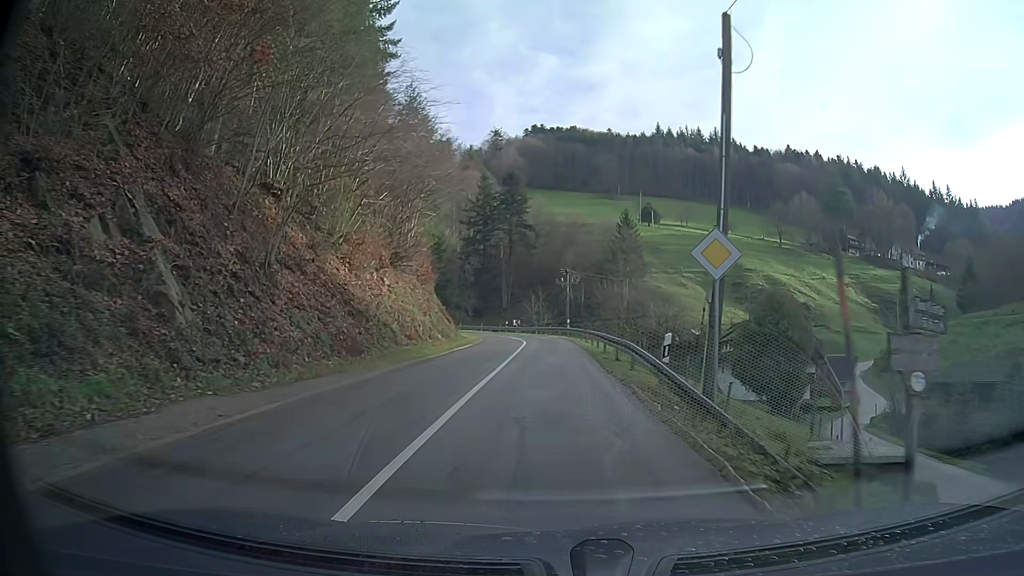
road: tertiary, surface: asphalt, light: Day
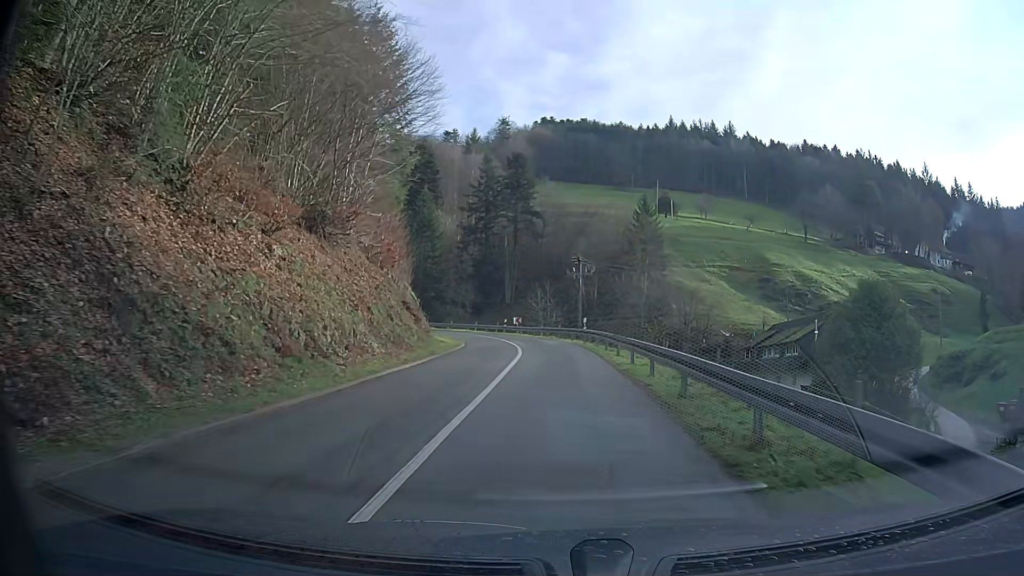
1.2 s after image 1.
(-0.1, +13.9) m; 0°
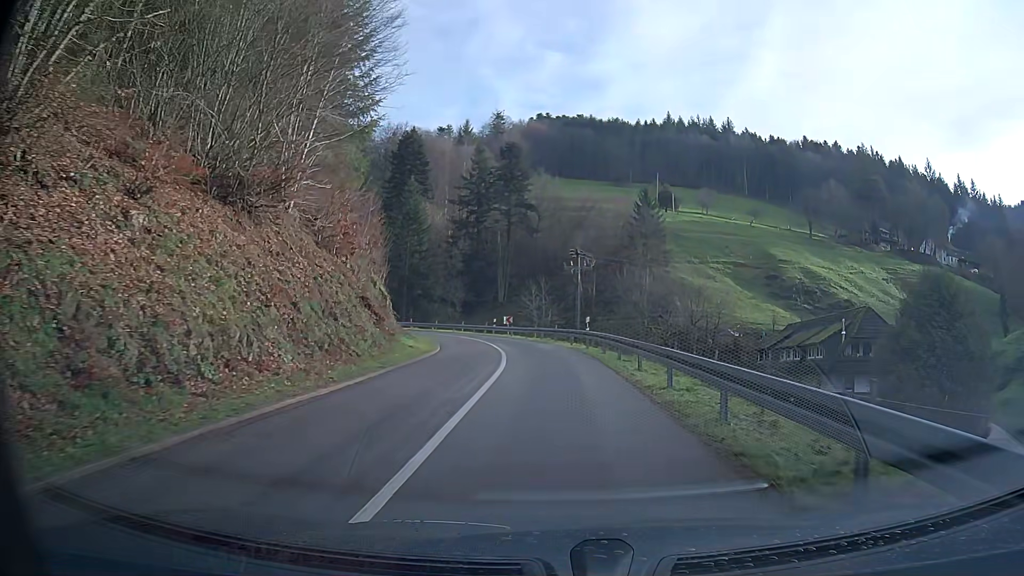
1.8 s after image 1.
(0.0, +6.7) m; 0°
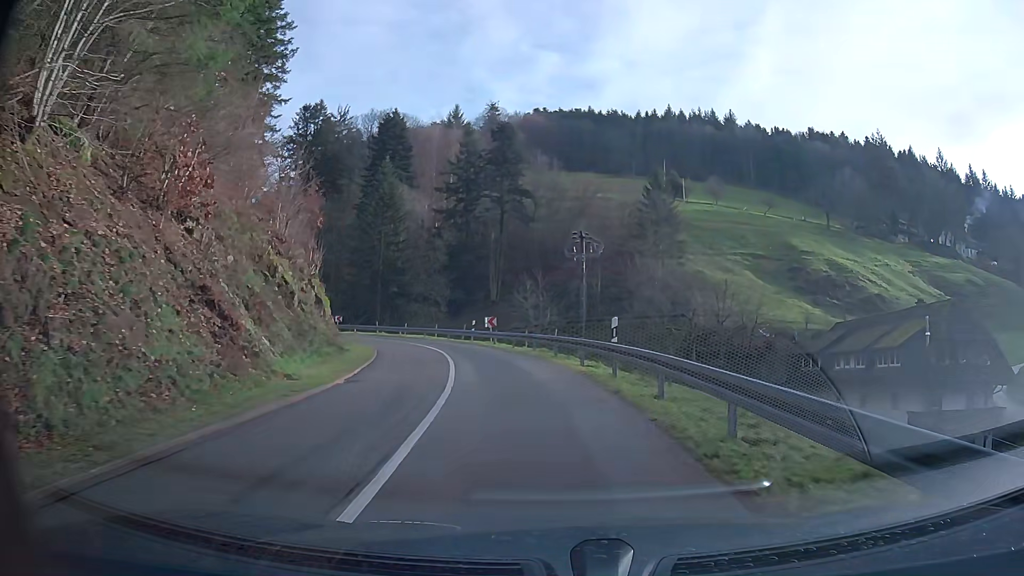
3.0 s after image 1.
(0.0, +13.2) m; -1°
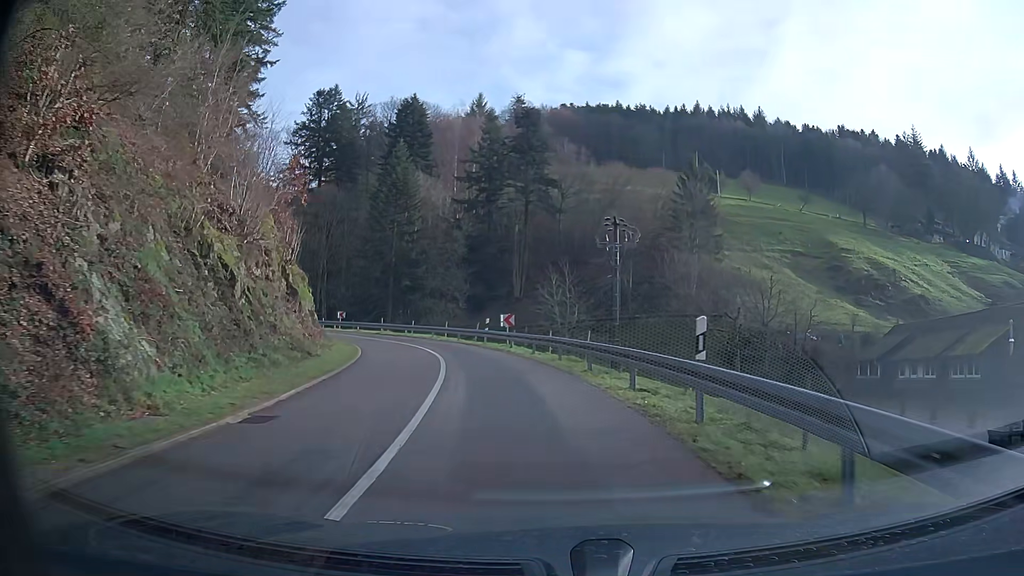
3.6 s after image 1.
(-0.1, +6.6) m; -2°
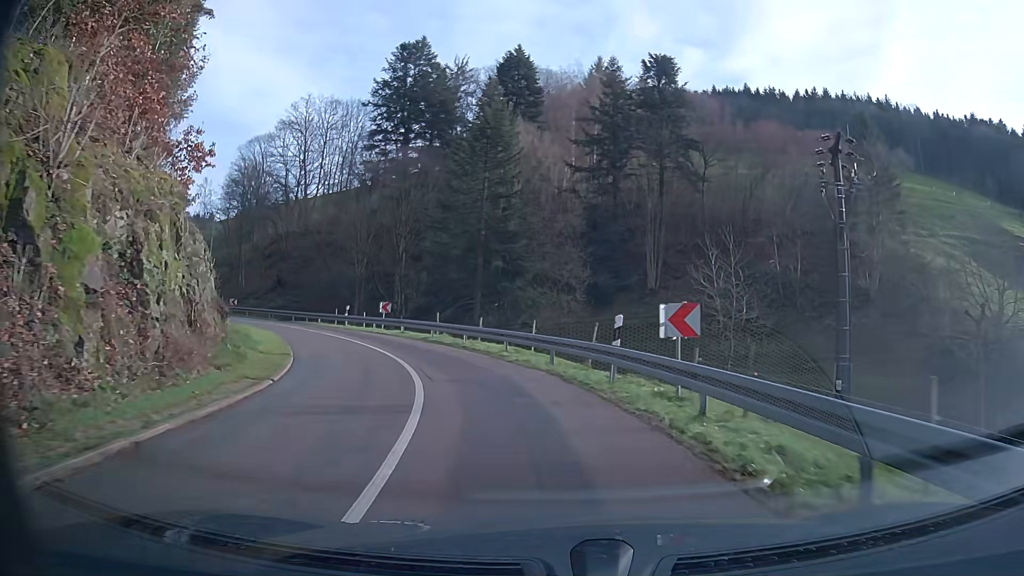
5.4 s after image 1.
(-2.0, +20.0) m; -12°
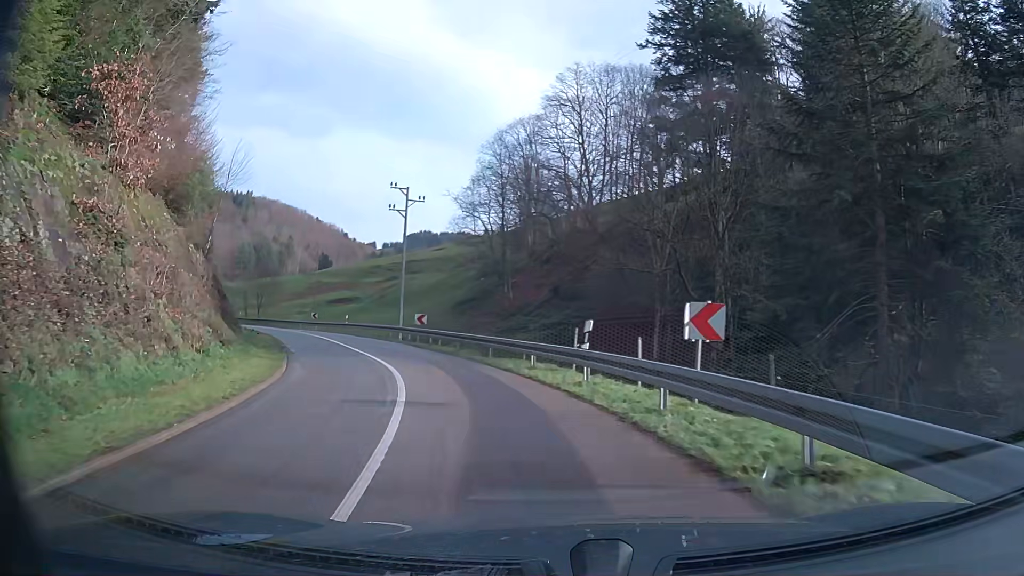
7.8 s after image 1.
(-5.9, +25.5) m; -27°
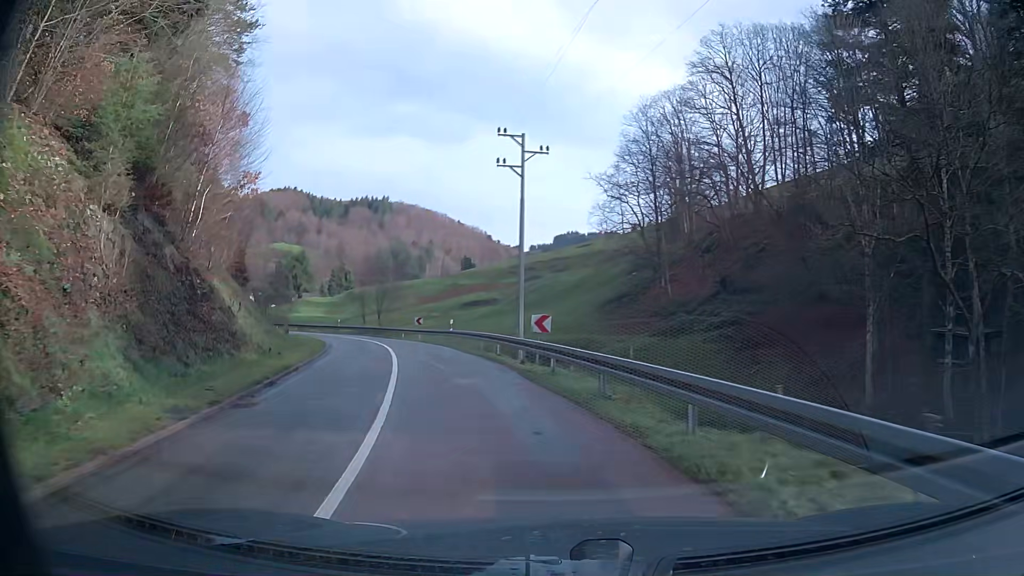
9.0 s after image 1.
(-1.5, +13.3) m; -13°
